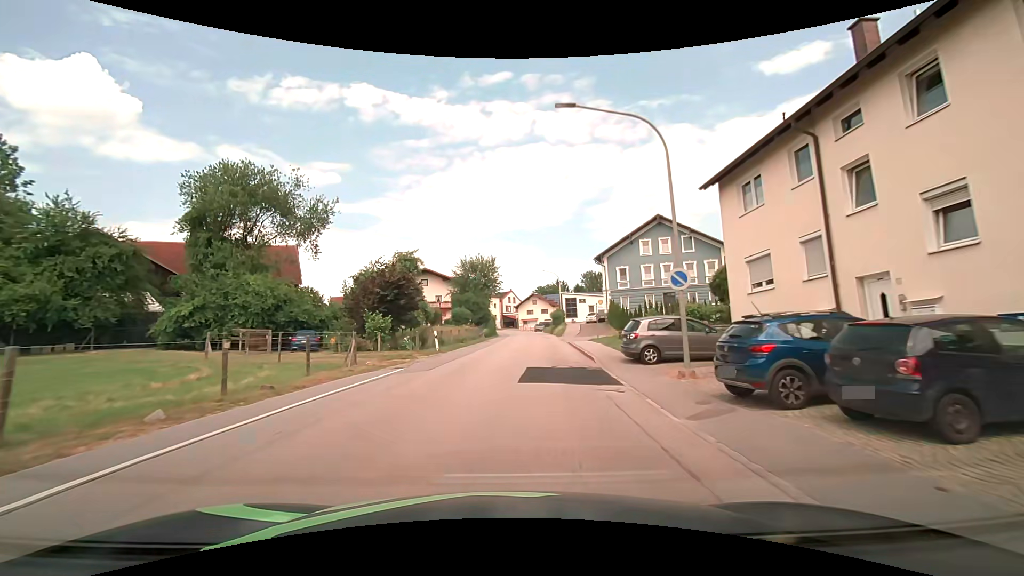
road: secondary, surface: asphalt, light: Day
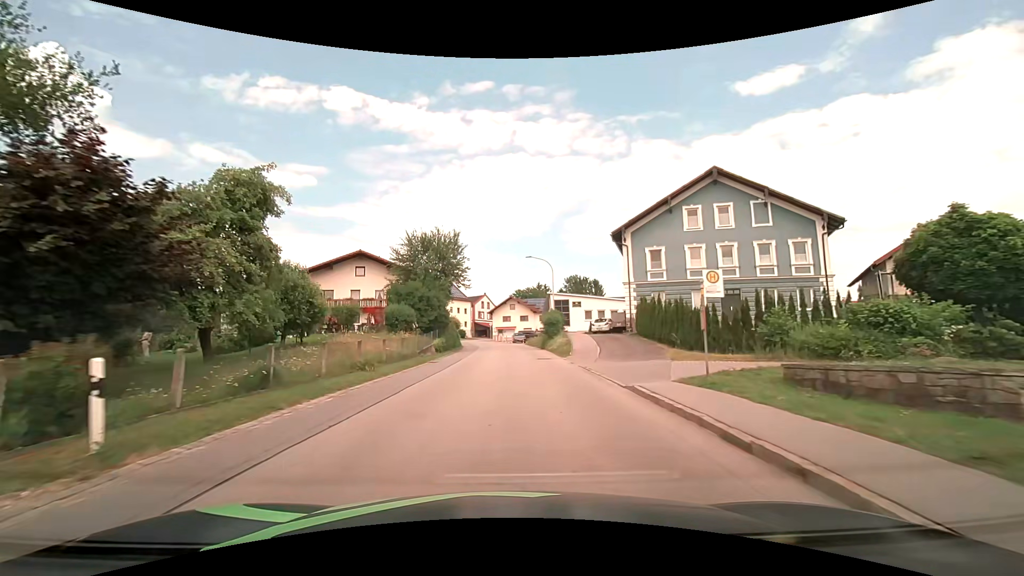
(+0.5, +22.3) m; +3°
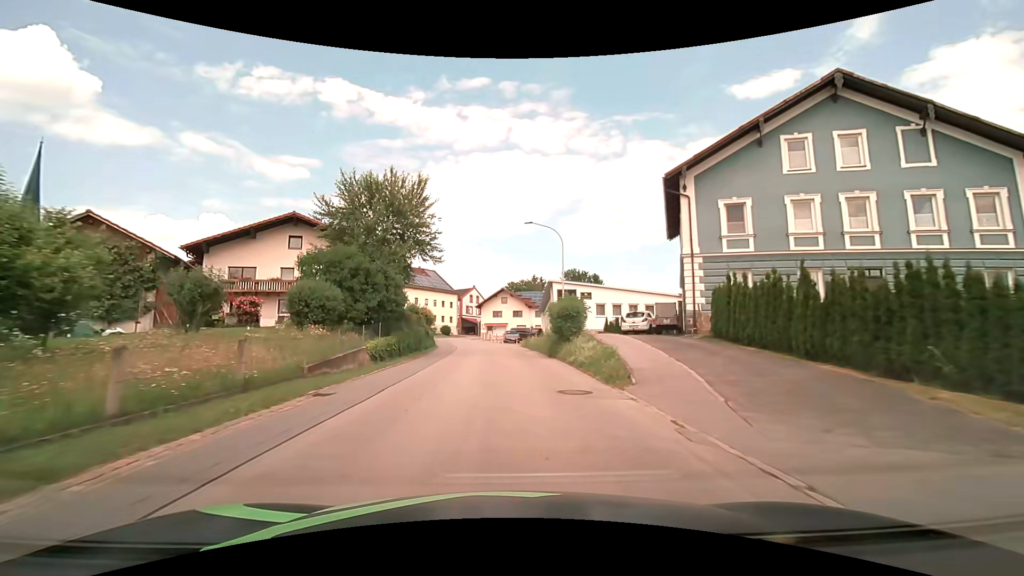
(+0.2, +14.9) m; +1°
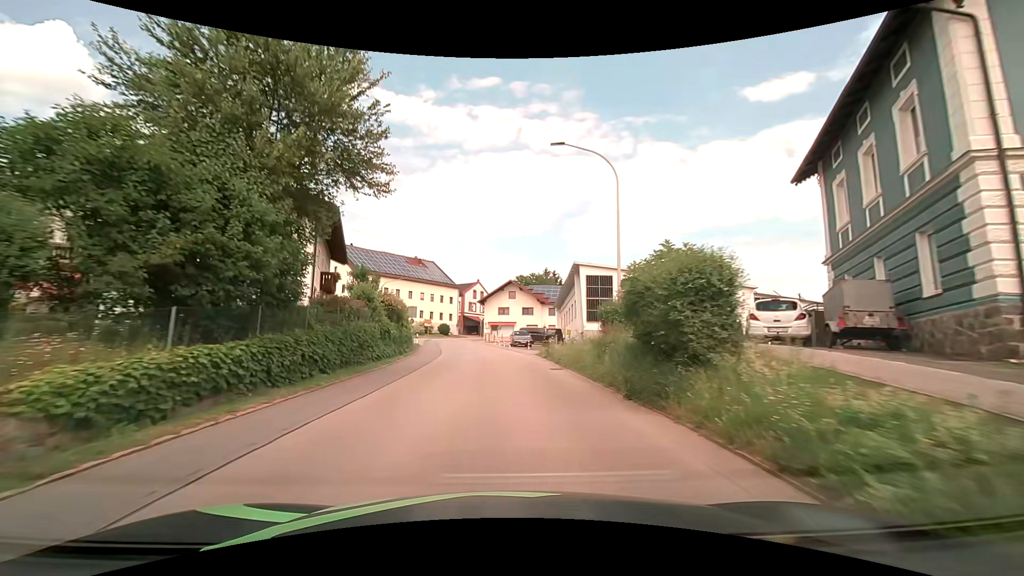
(-0.1, +15.1) m; -1°
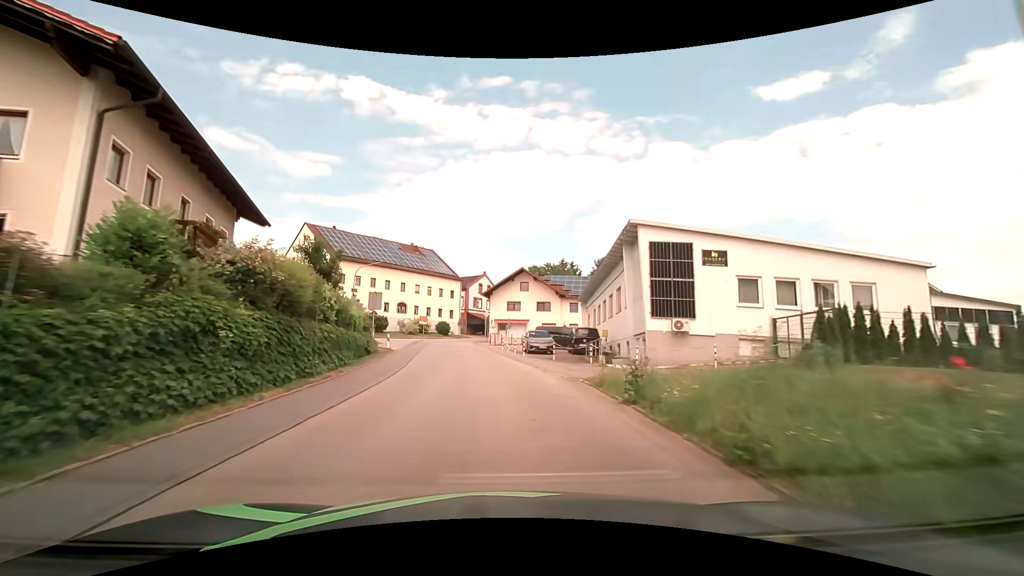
(-0.1, +15.2) m; -1°
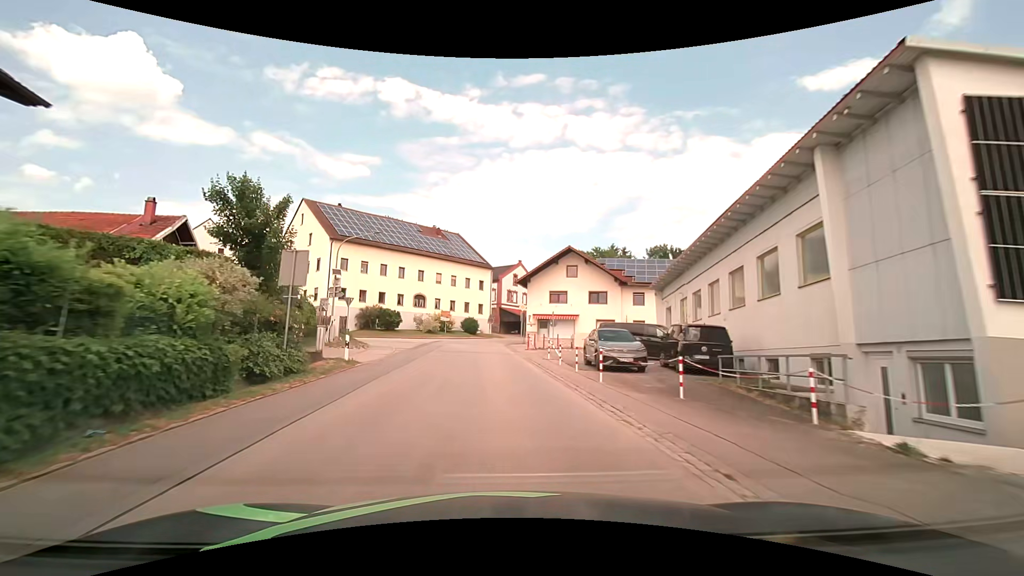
(-0.6, +15.0) m; -4°
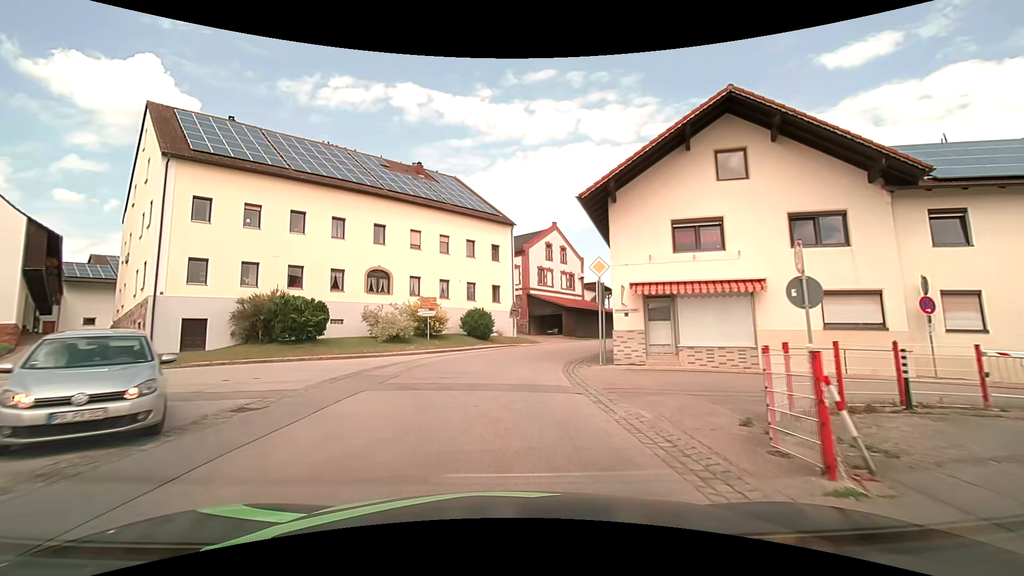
(-1.3, +30.2) m; -3°
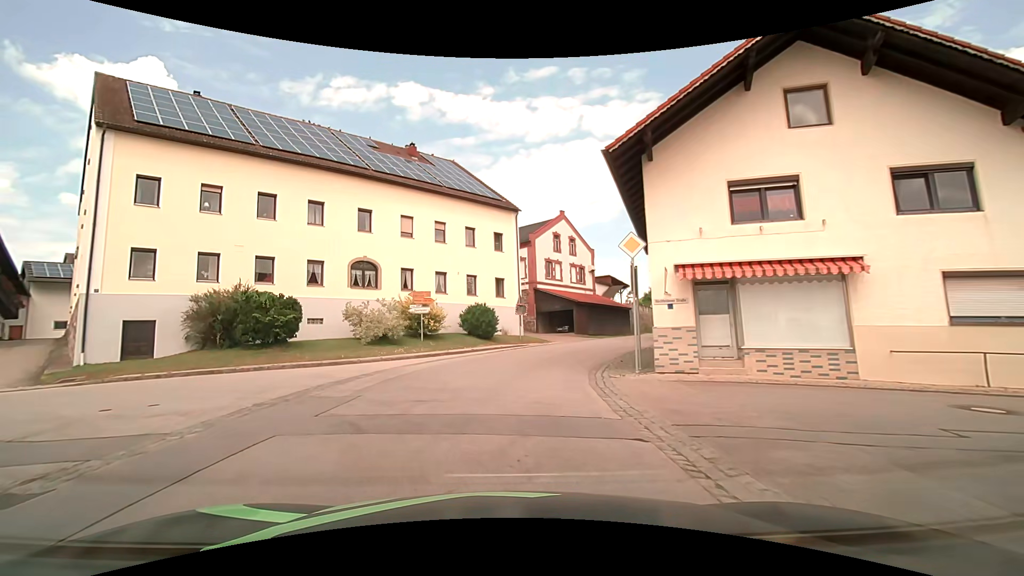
(0.0, +4.3) m; 0°
(-2, +10) (-10, +15) (-20, +16) (-30, +16) (-40, +18) (-48, +24) (-53, +32) (-56, +42) (-58, +52) (-59, +62) m
